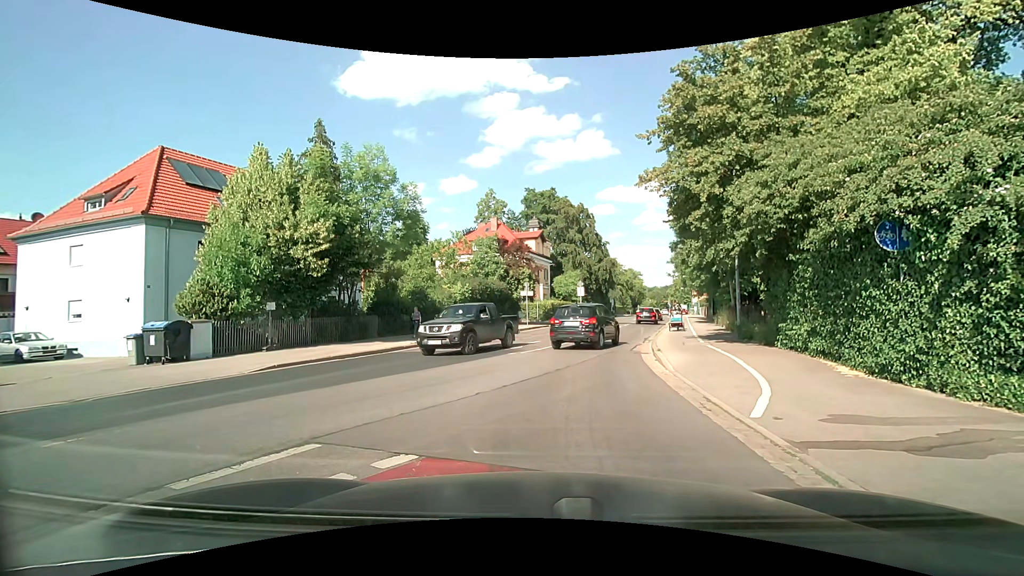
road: secondary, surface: asphalt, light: Day
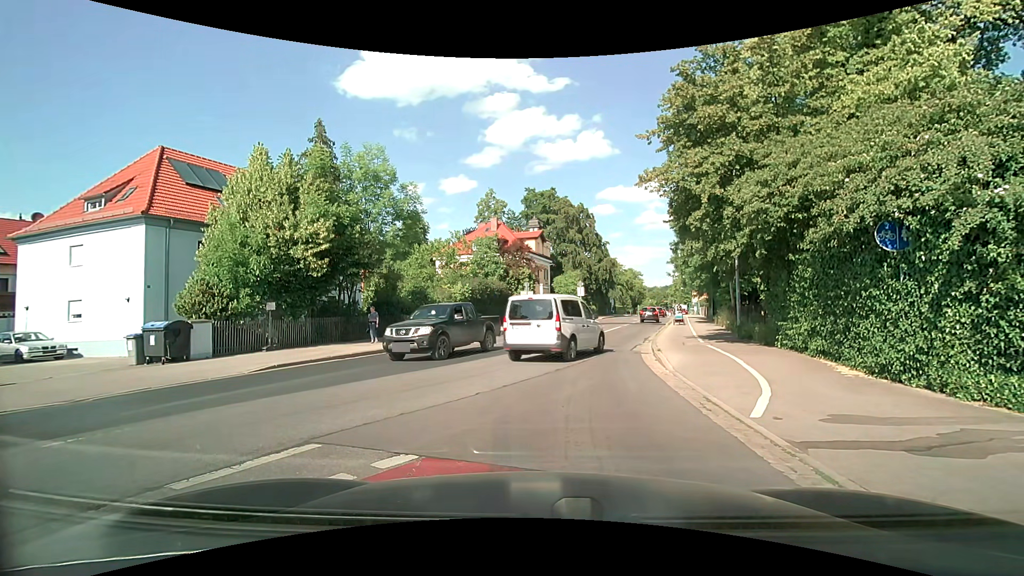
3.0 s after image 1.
(0.0, 0.0) m; 0°
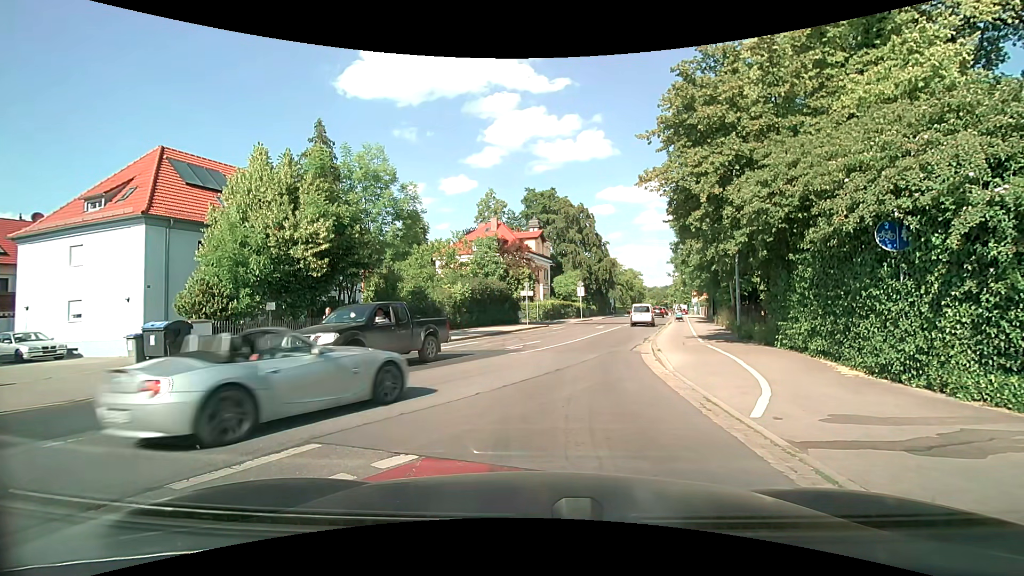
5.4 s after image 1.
(0.0, 0.0) m; 0°
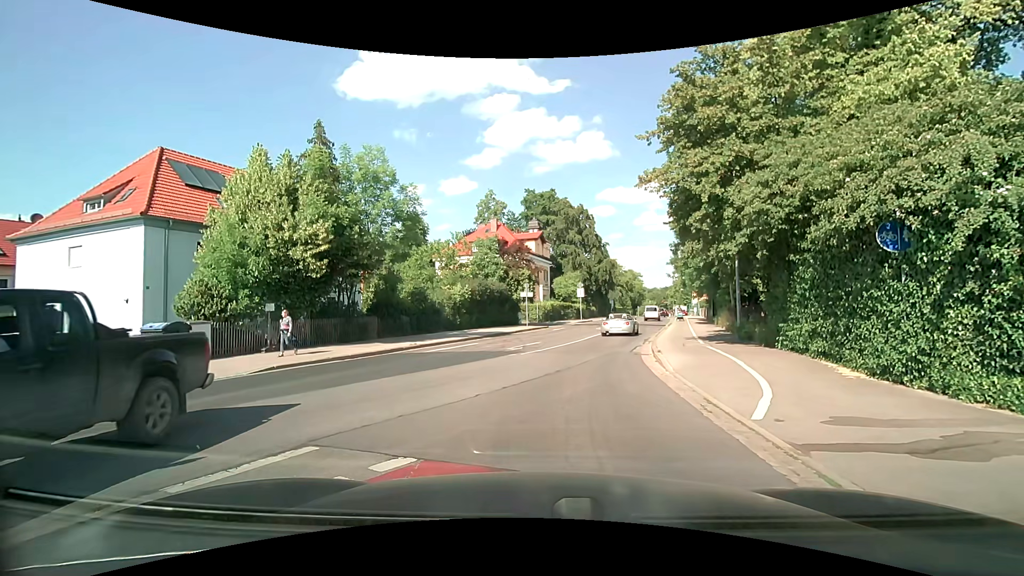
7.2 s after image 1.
(0.0, 0.0) m; 0°
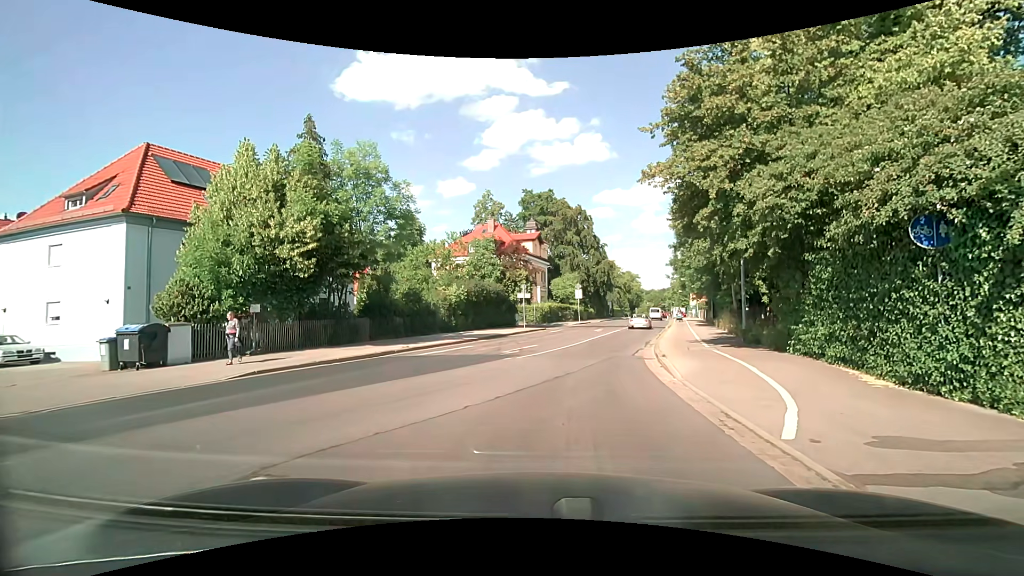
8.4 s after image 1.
(0.0, +1.0) m; +1°
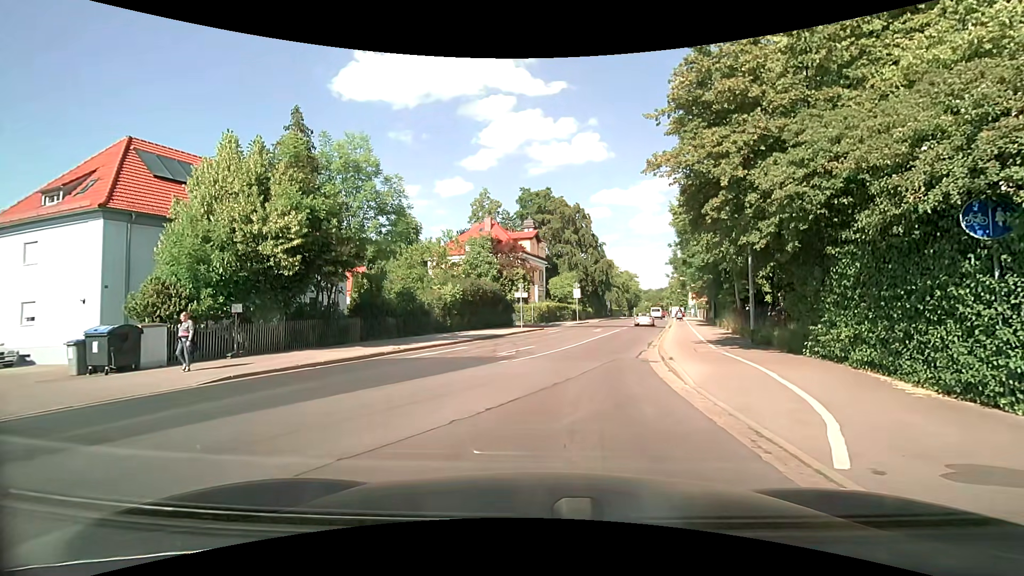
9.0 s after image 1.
(0.0, +1.1) m; +2°
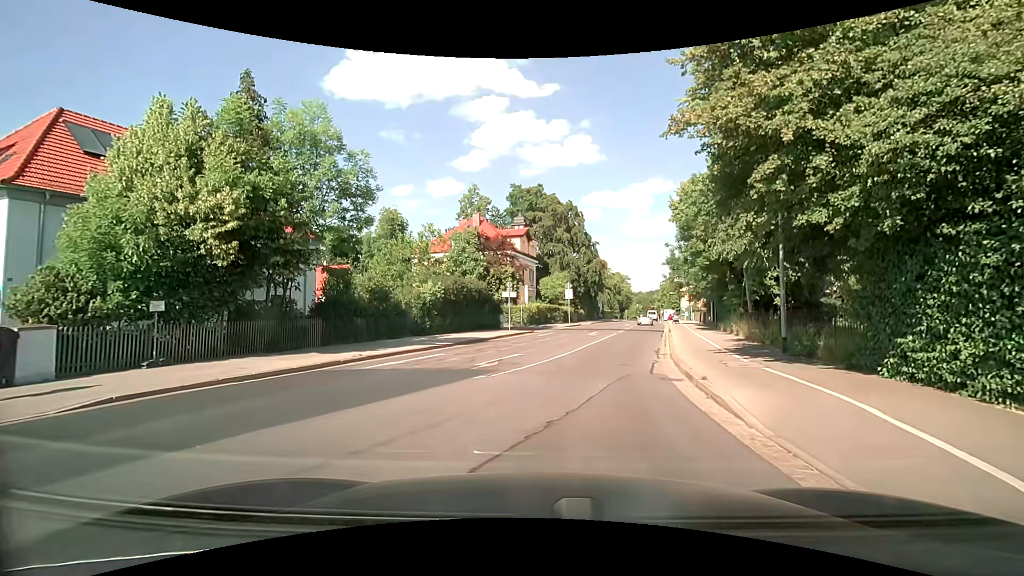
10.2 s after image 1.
(-0.1, +3.5) m; -2°
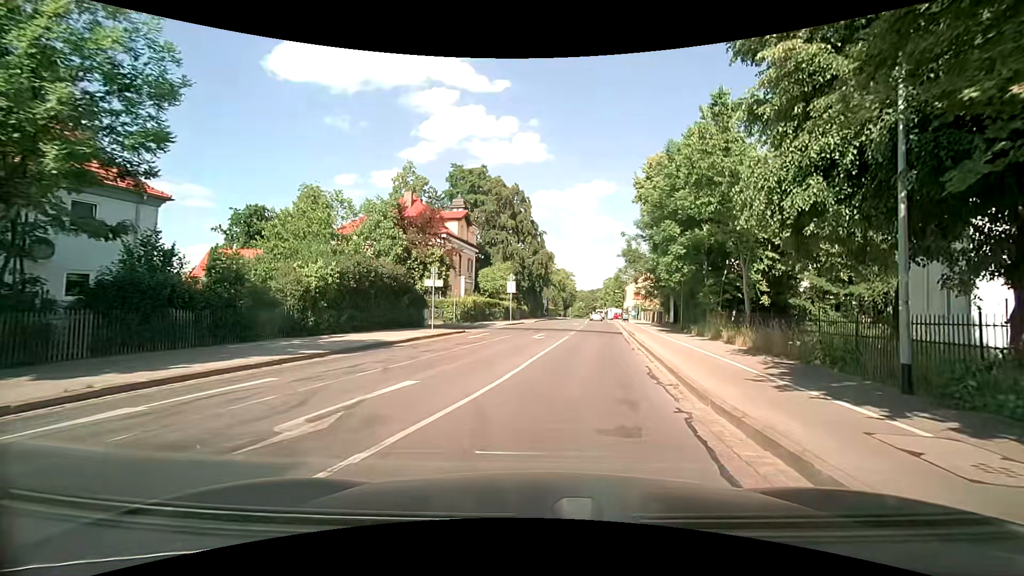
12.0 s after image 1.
(+0.7, +8.5) m; +8°
(+1, +10) (+2, +20) (+3, +30) (+5, +40) (+6, +50) (+7, +60) (+9, +69) (+10, +79) (+11, +89) (+12, +99) m
